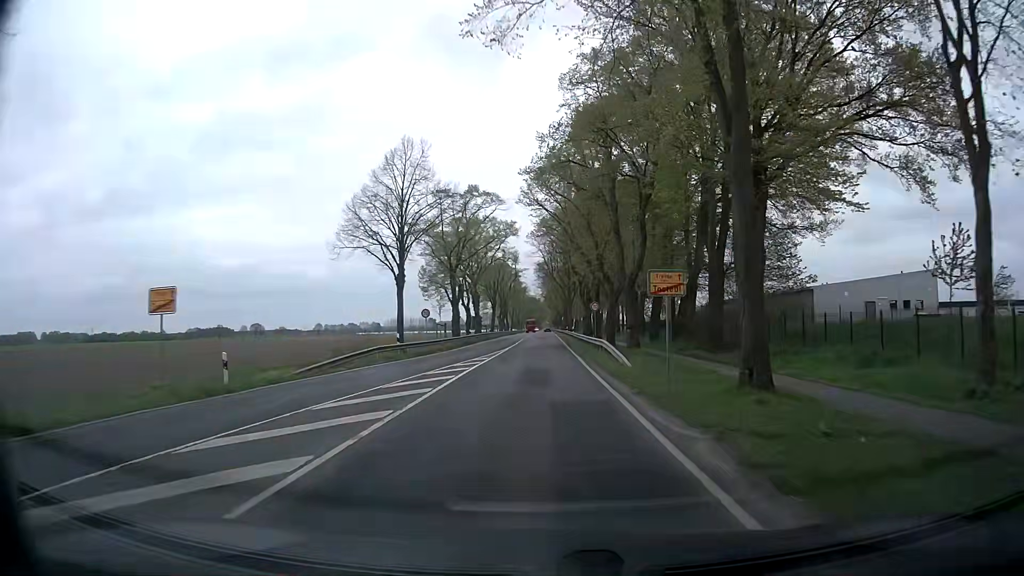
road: primary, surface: asphalt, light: Day
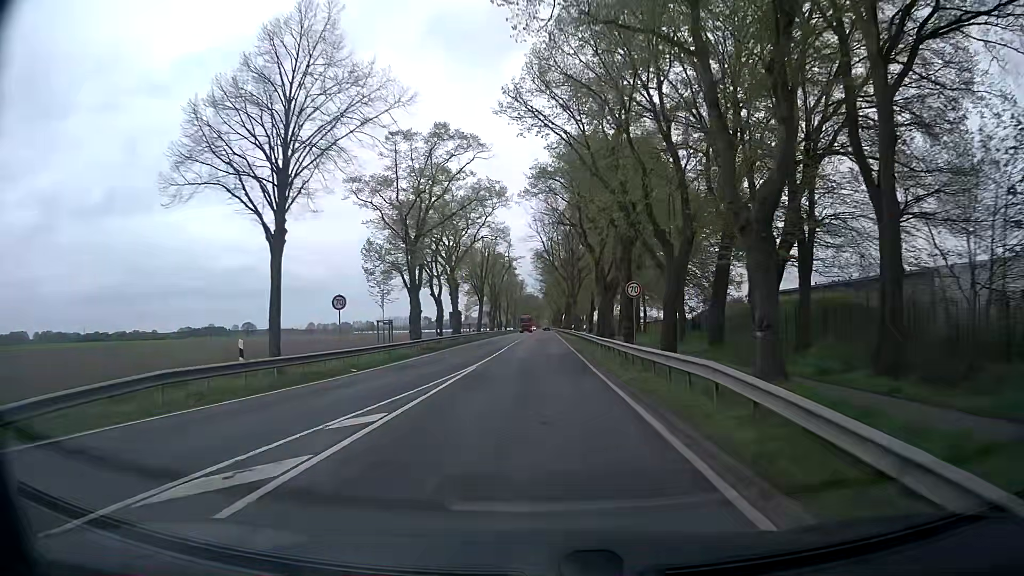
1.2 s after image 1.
(+0.1, +19.8) m; +1°
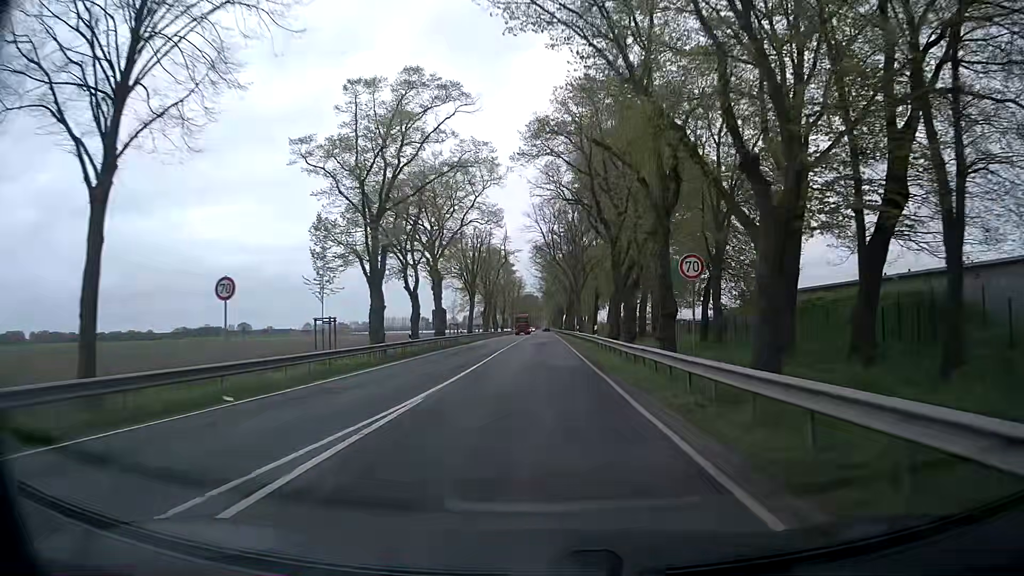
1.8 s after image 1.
(-0.1, +10.2) m; -1°
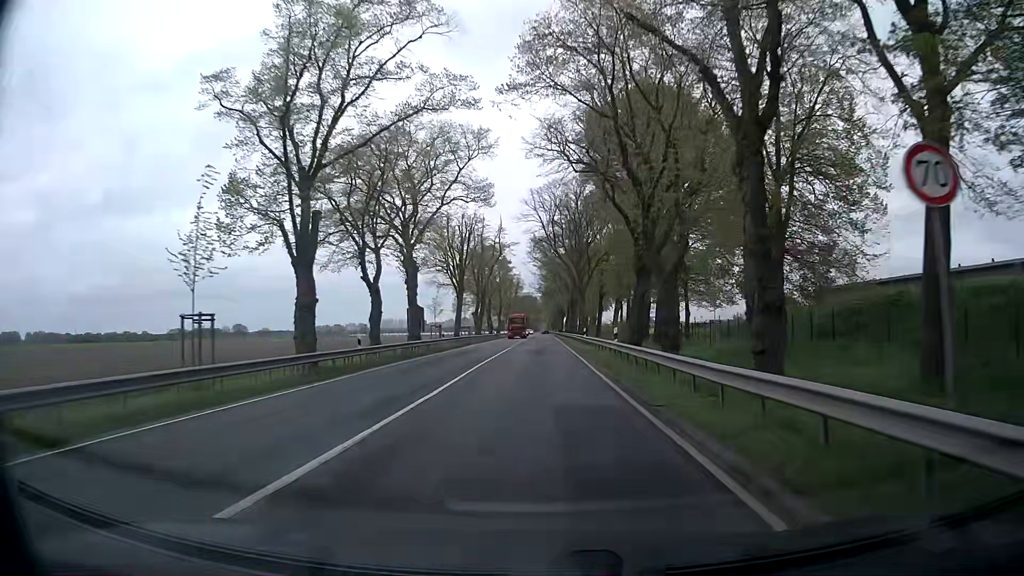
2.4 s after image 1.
(+0.1, +10.4) m; +1°
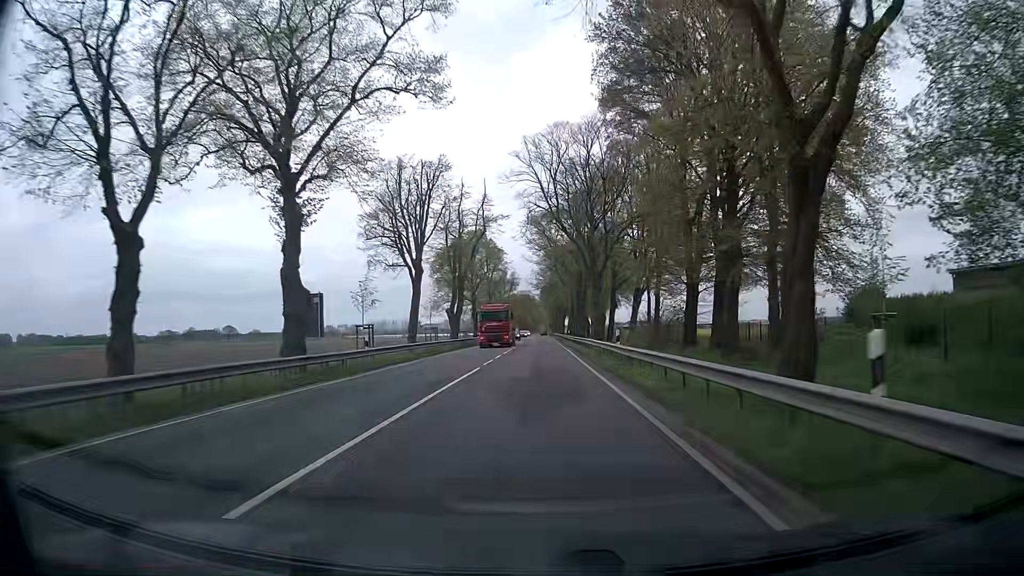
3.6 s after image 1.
(-0.1, +21.3) m; 0°
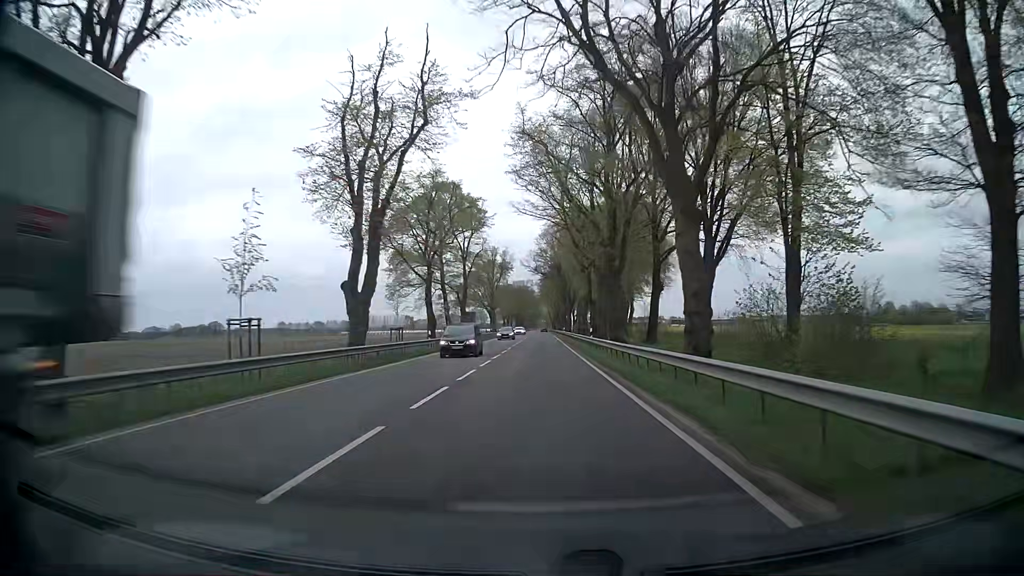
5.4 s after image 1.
(+0.1, +33.0) m; 0°
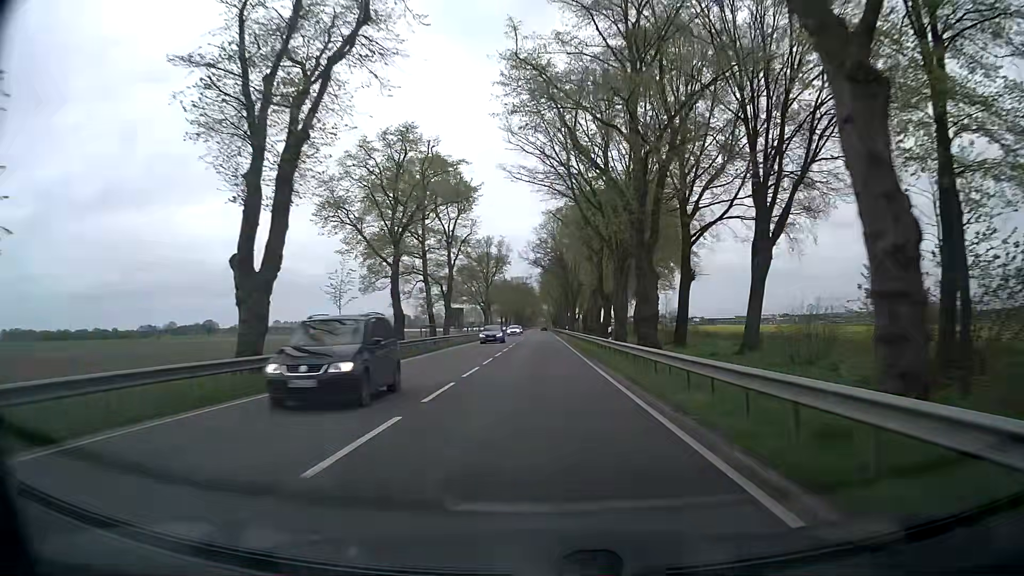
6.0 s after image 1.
(0.0, +11.3) m; 0°
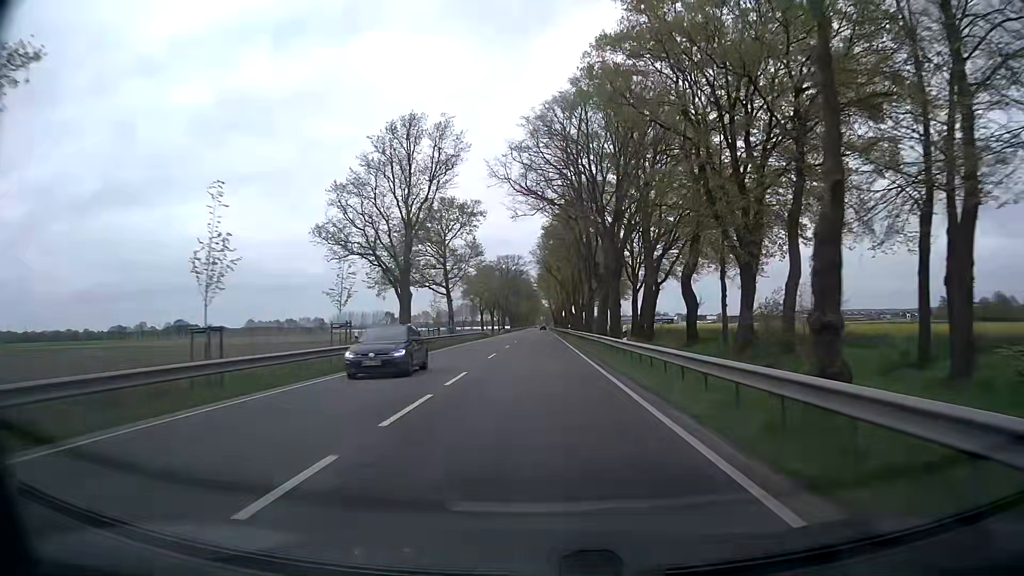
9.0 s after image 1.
(0.0, +58.1) m; 0°
(0, +10) (0, +20) (0, +30) (0, +40) (0, +50) (0, +60) (0, +70) (0, +80) (0, +90) (0, +100) m
